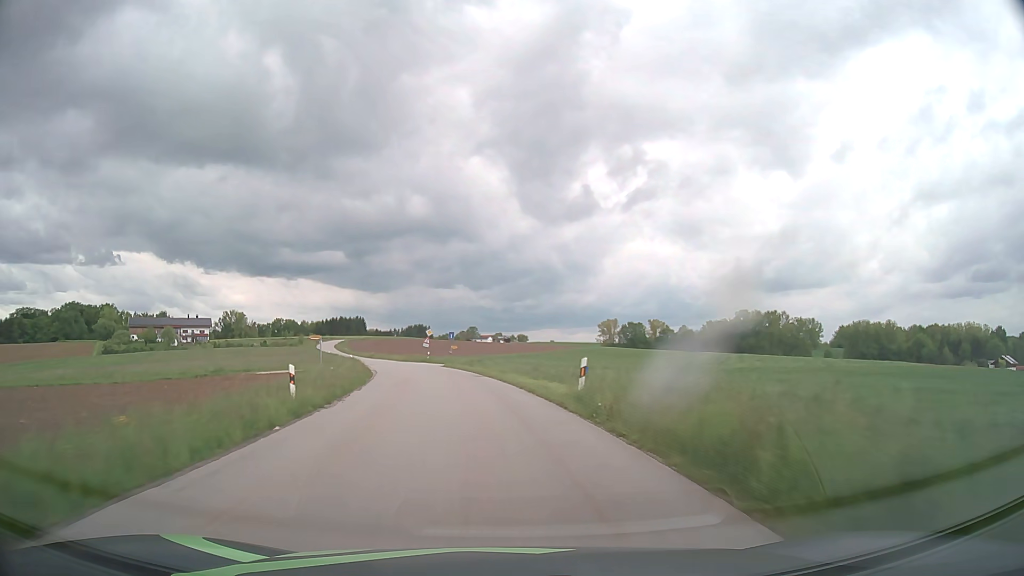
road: tertiary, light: Day
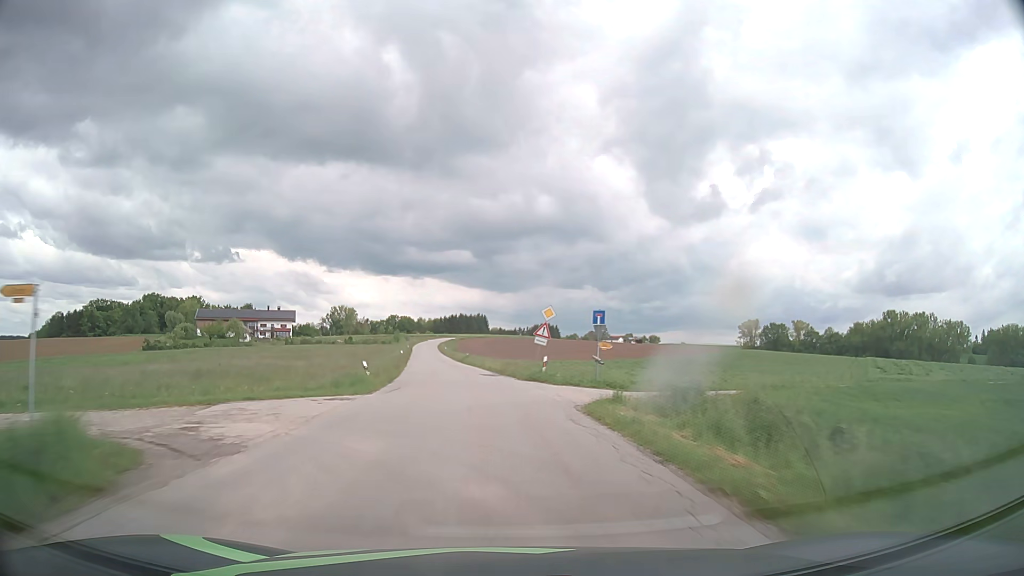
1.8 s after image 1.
(-3.9, +38.0) m; -11°
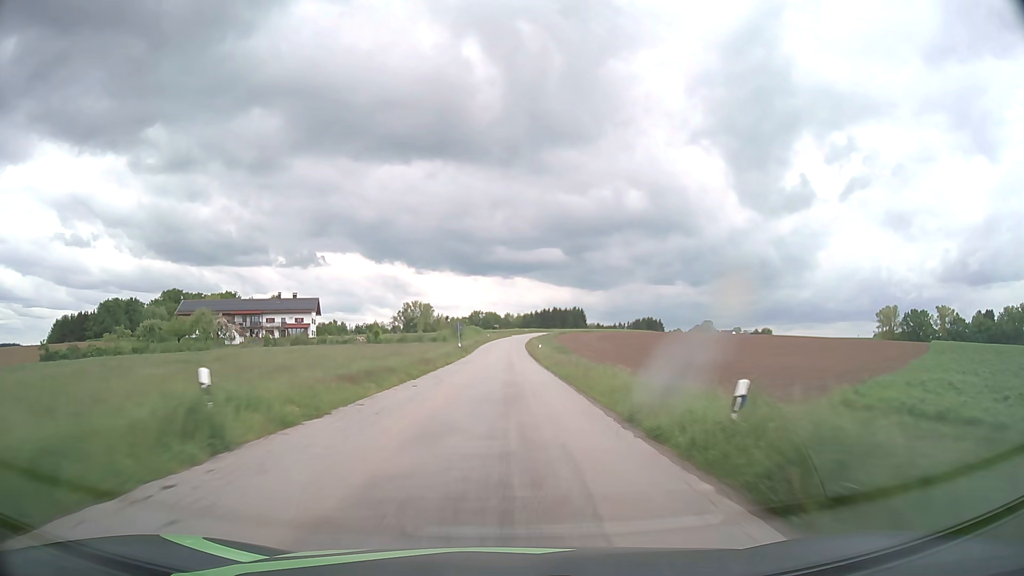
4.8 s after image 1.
(-6.3, +67.5) m; -8°
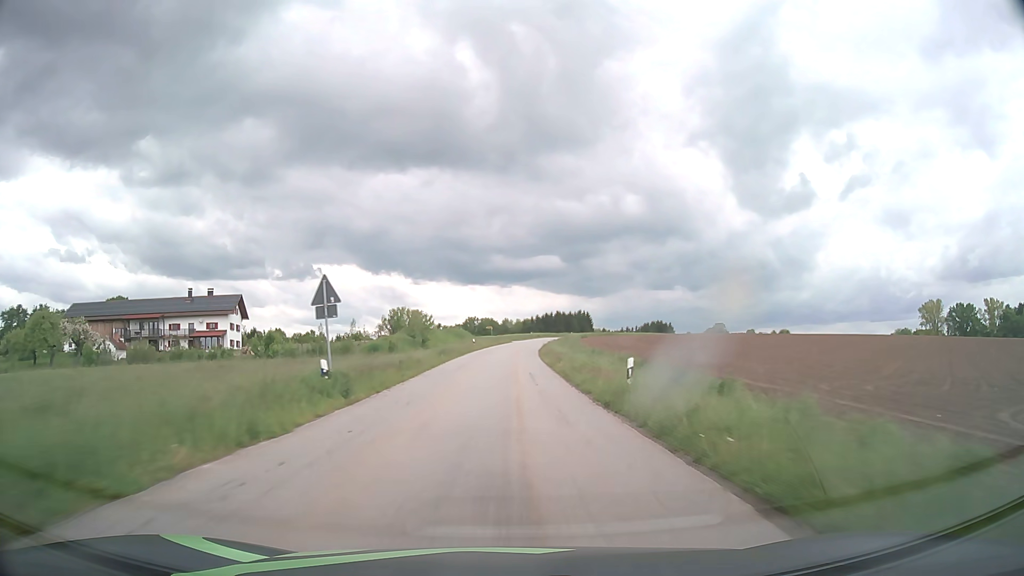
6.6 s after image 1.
(+0.1, +44.1) m; 0°
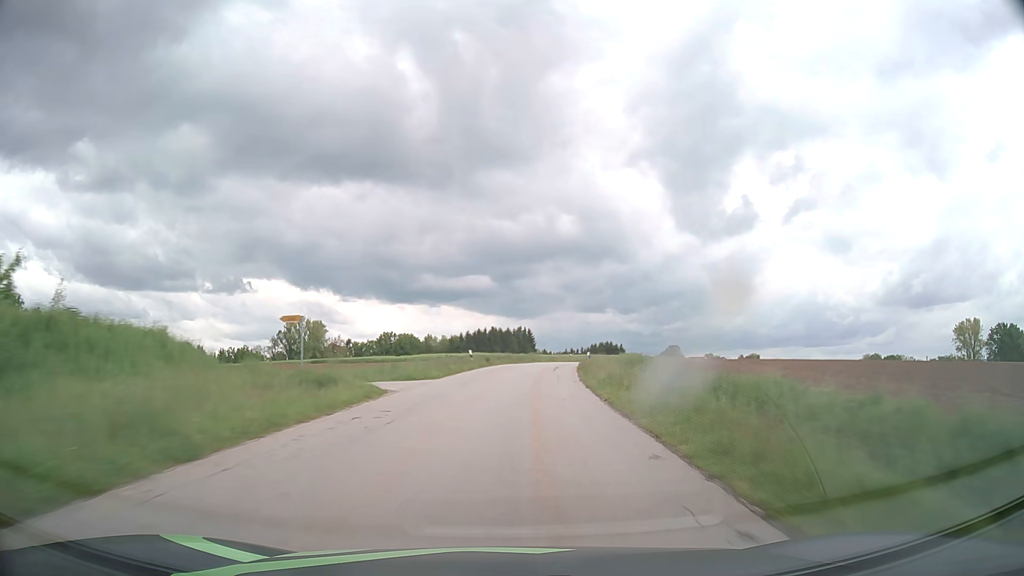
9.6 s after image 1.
(+1.9, +75.9) m; +6°
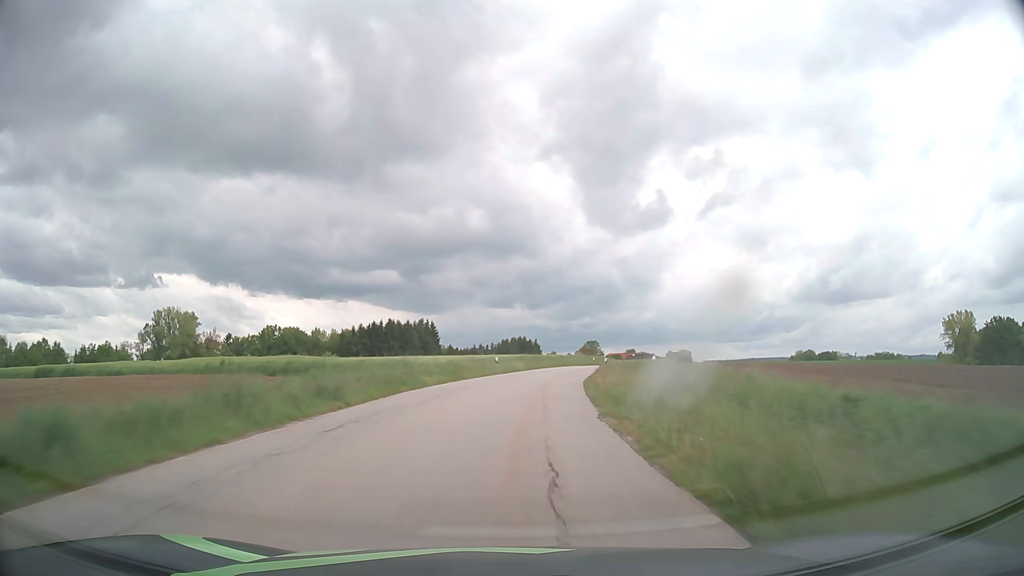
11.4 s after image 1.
(+3.3, +45.9) m; +8°
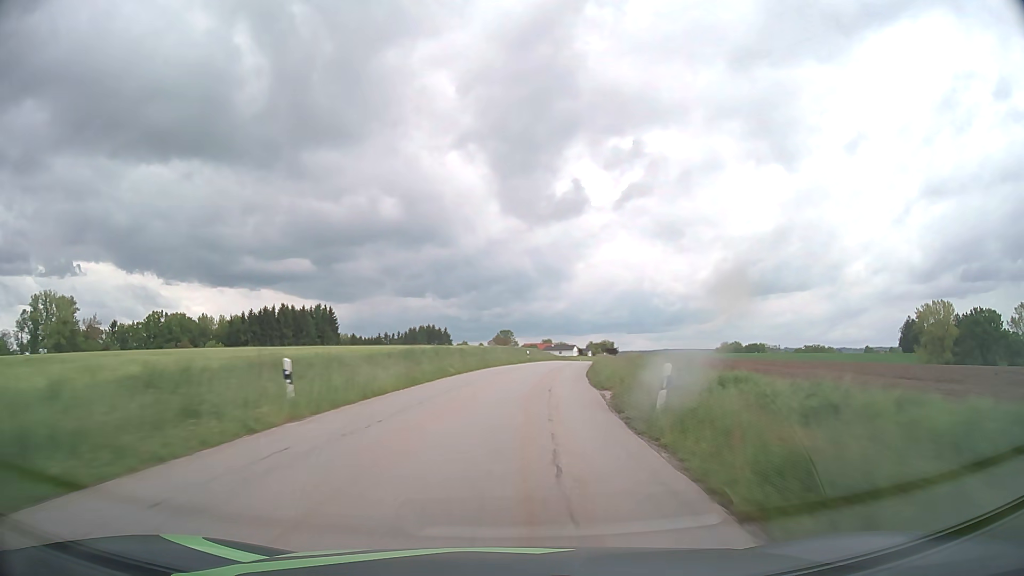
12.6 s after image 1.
(+1.8, +30.9) m; +7°
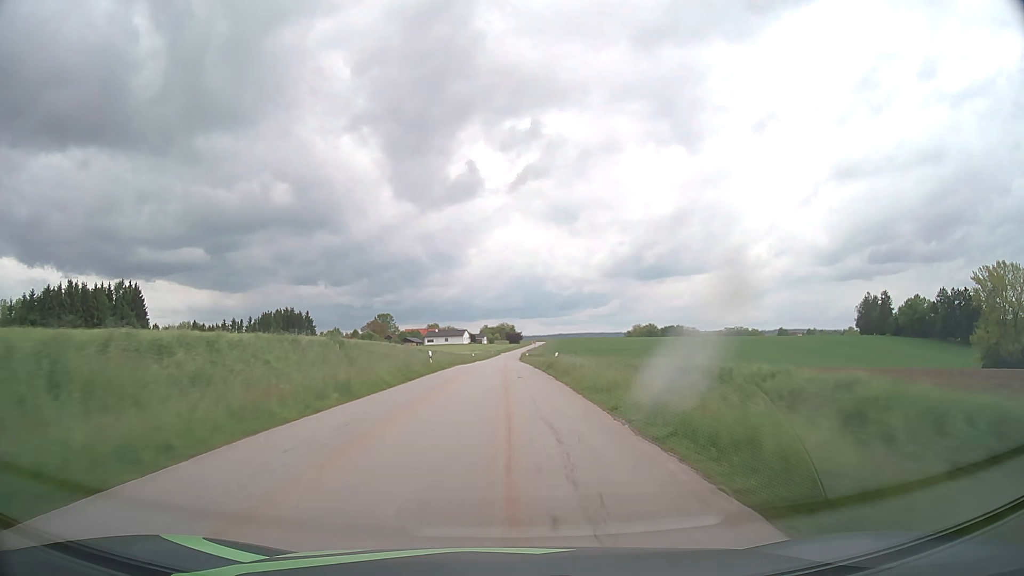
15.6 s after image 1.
(+8.9, +74.1) m; +10°
(0, +10) (0, +20) (0, +30) (0, +40) (0, +50) (0, +60) (0, +70) (0, +80) (0, +90) (0, +100) m
